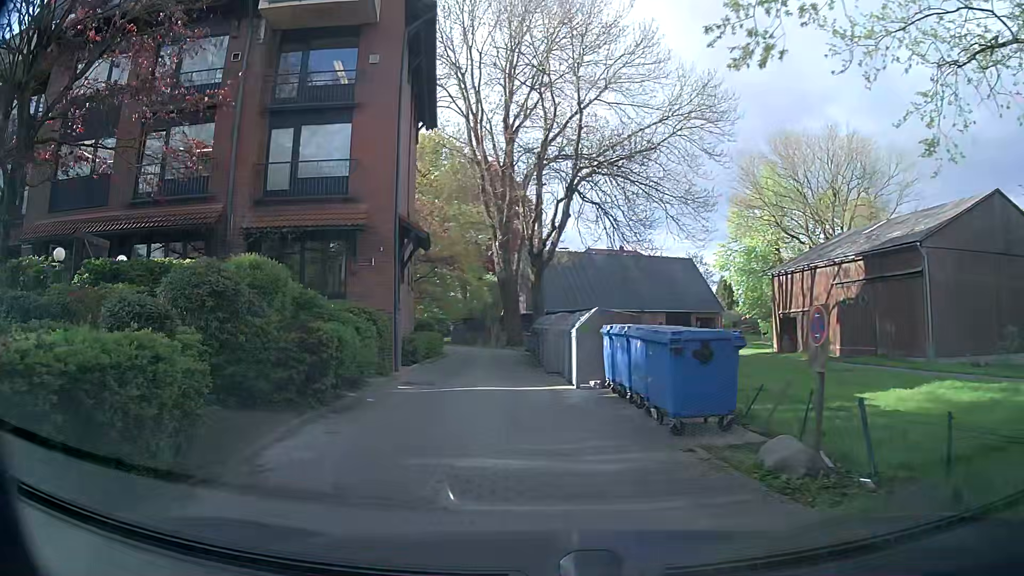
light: Day
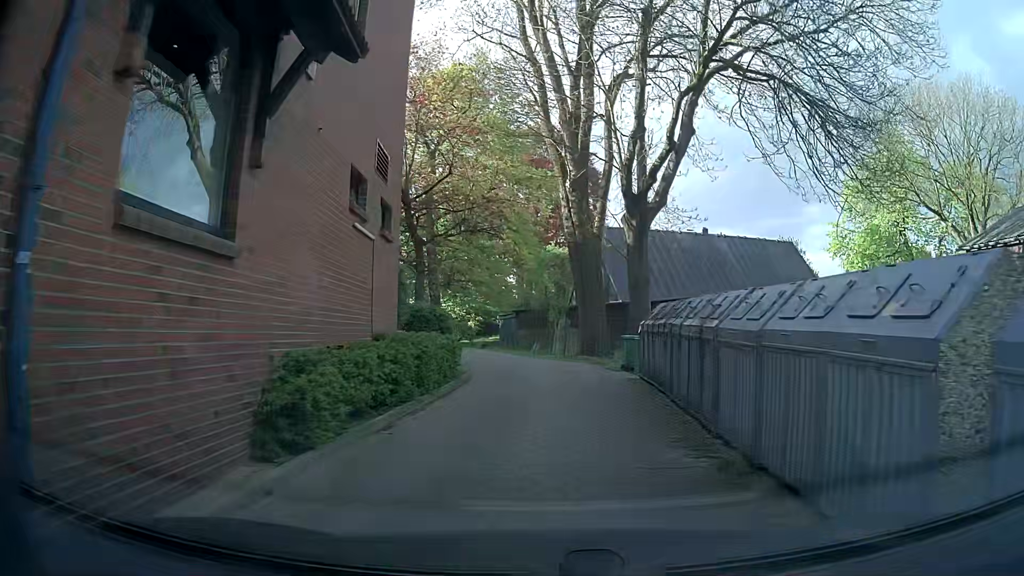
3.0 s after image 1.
(-1.0, +15.9) m; -4°
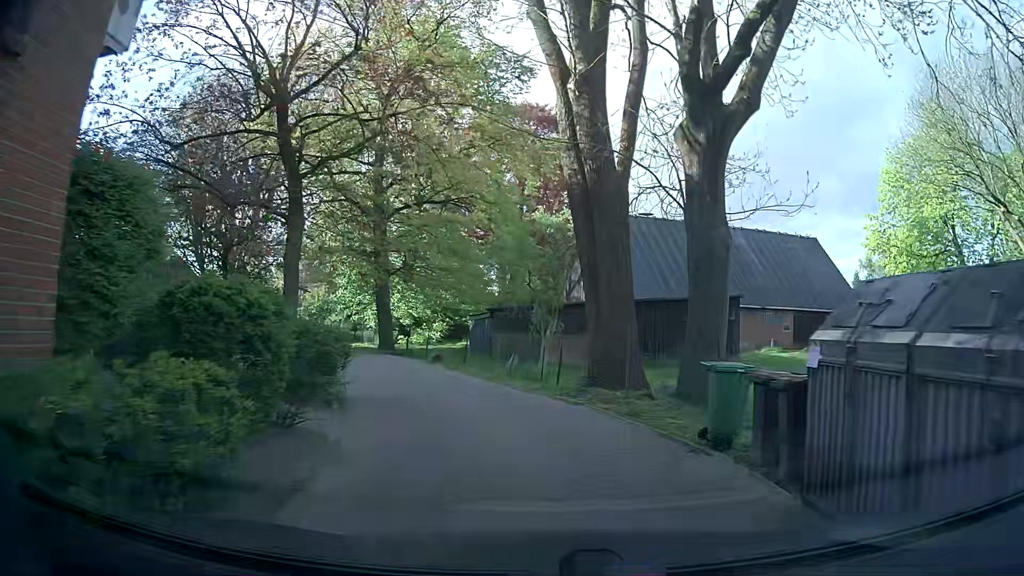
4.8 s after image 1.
(+0.1, +10.5) m; -1°
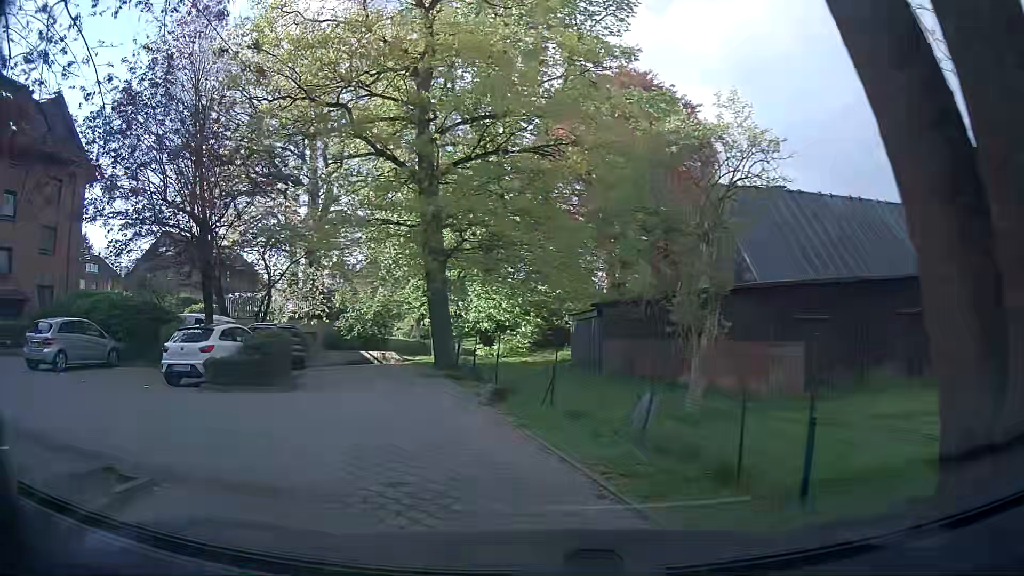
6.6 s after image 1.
(-0.1, +10.0) m; -6°
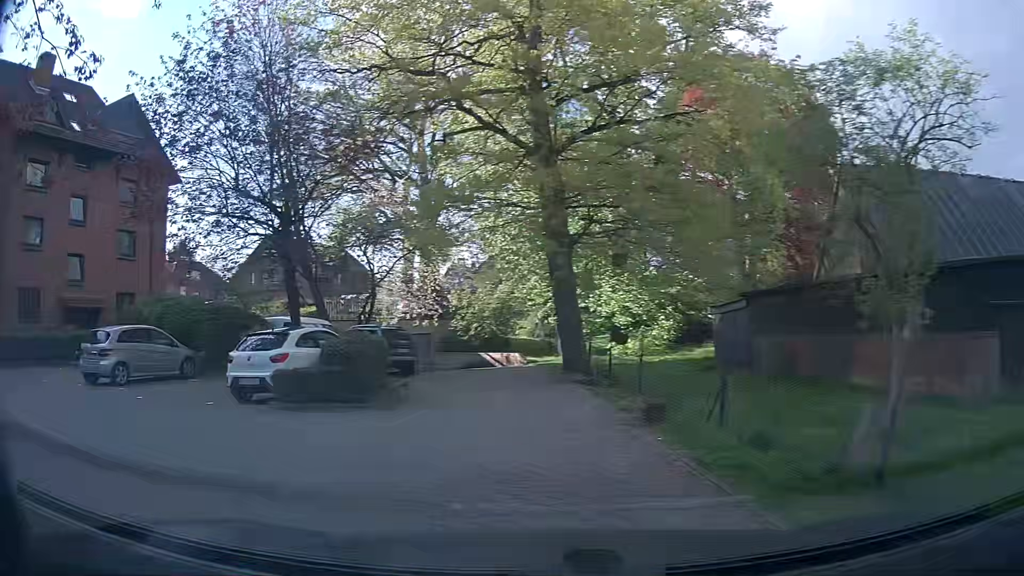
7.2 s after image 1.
(-0.2, +2.9) m; -9°
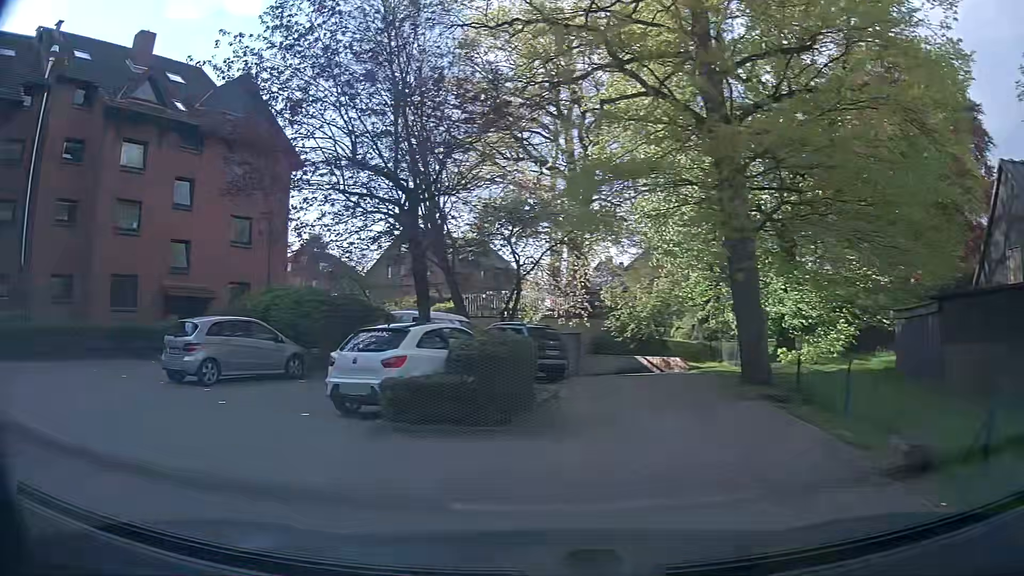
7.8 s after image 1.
(-0.4, +2.8) m; -16°
